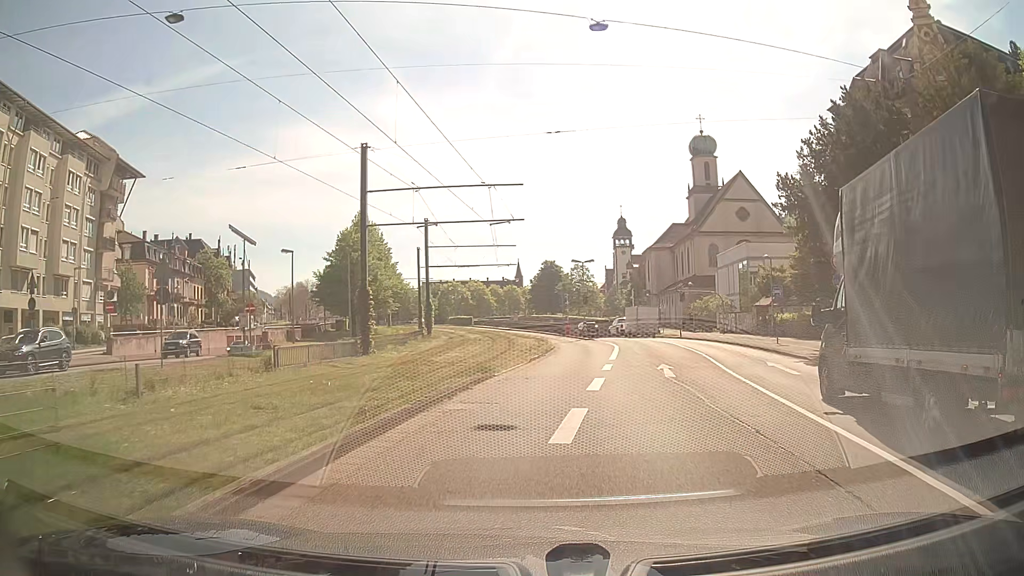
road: primary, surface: asphalt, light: Day
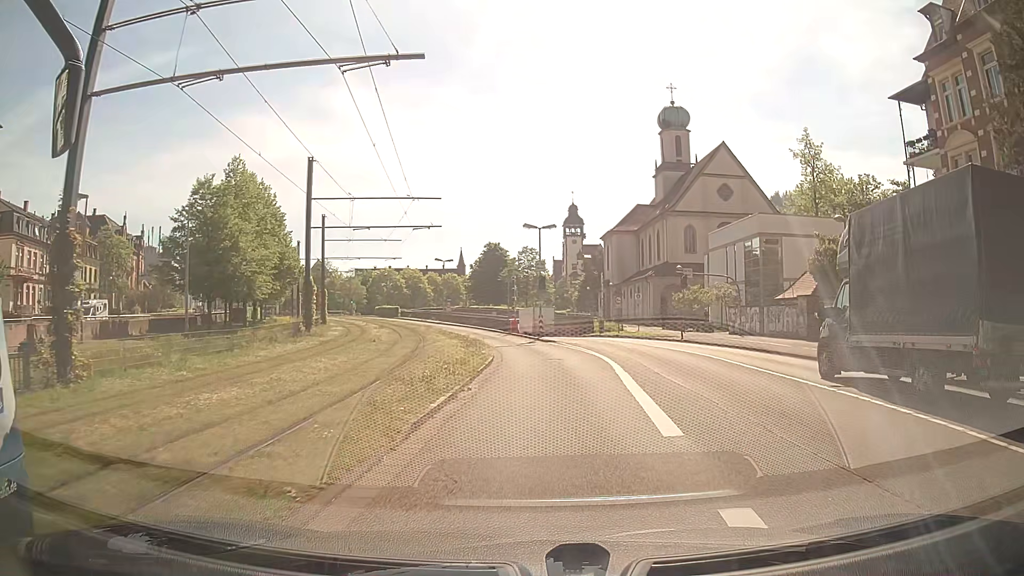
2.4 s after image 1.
(+0.4, +17.8) m; +4°
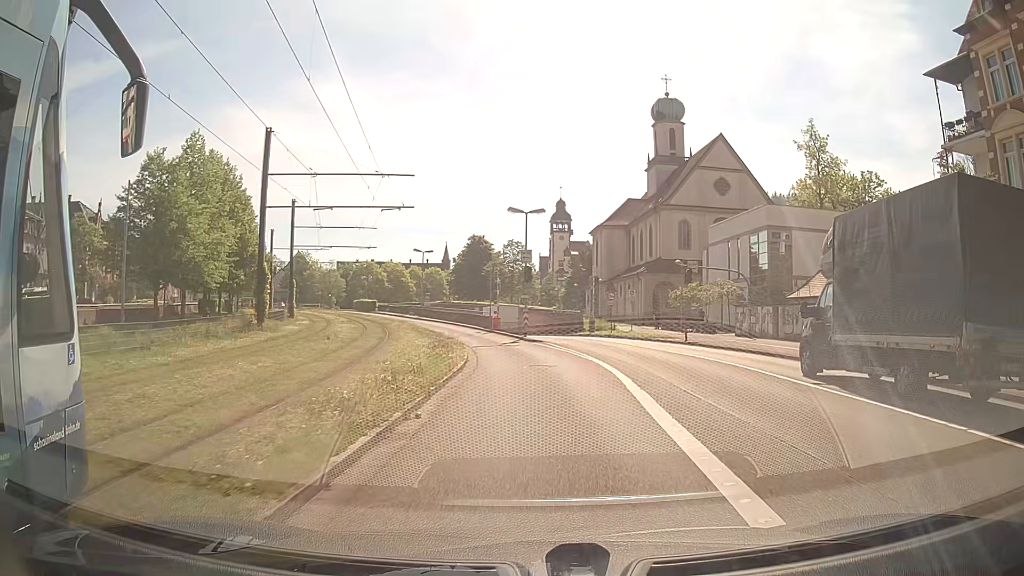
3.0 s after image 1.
(+0.1, +4.6) m; 0°
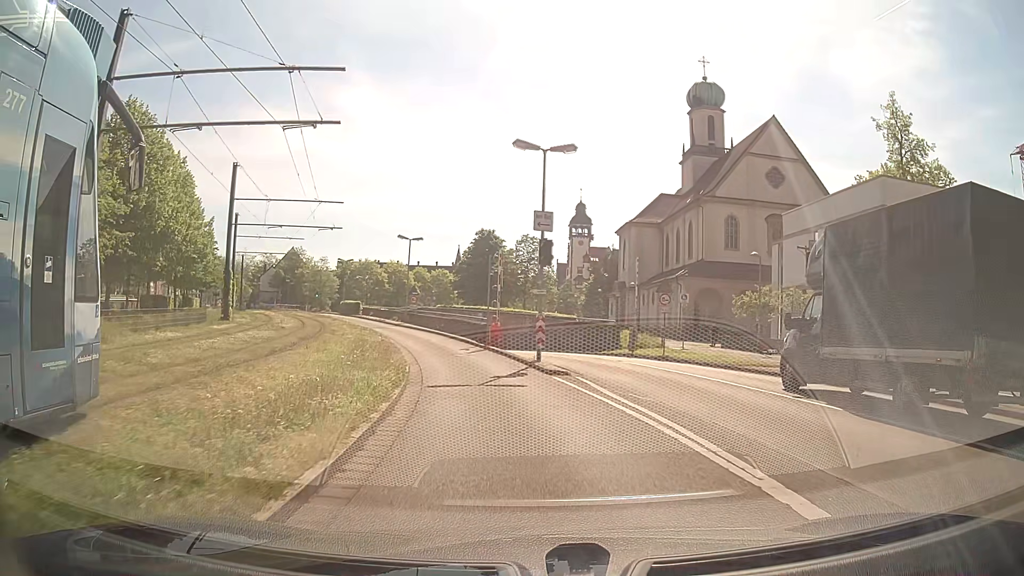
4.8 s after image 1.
(+0.2, +14.5) m; 0°
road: secondary
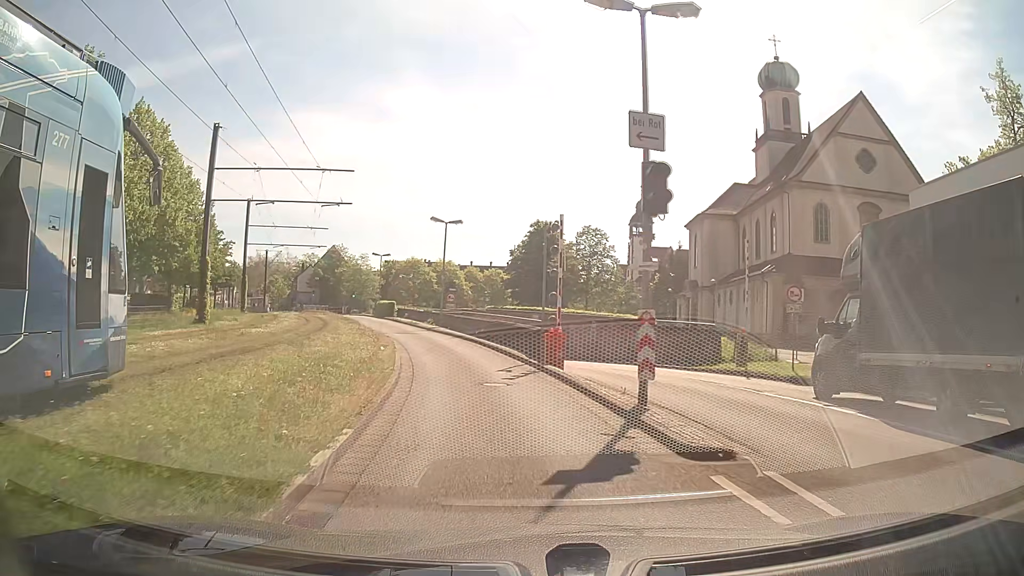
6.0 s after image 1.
(-0.5, +9.9) m; -5°
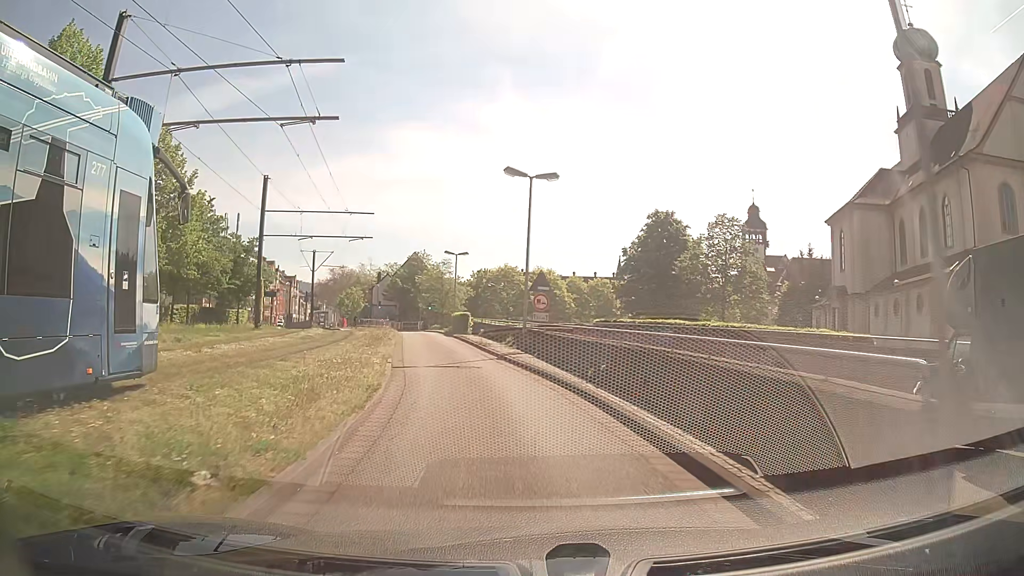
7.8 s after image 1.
(-1.2, +16.0) m; -9°
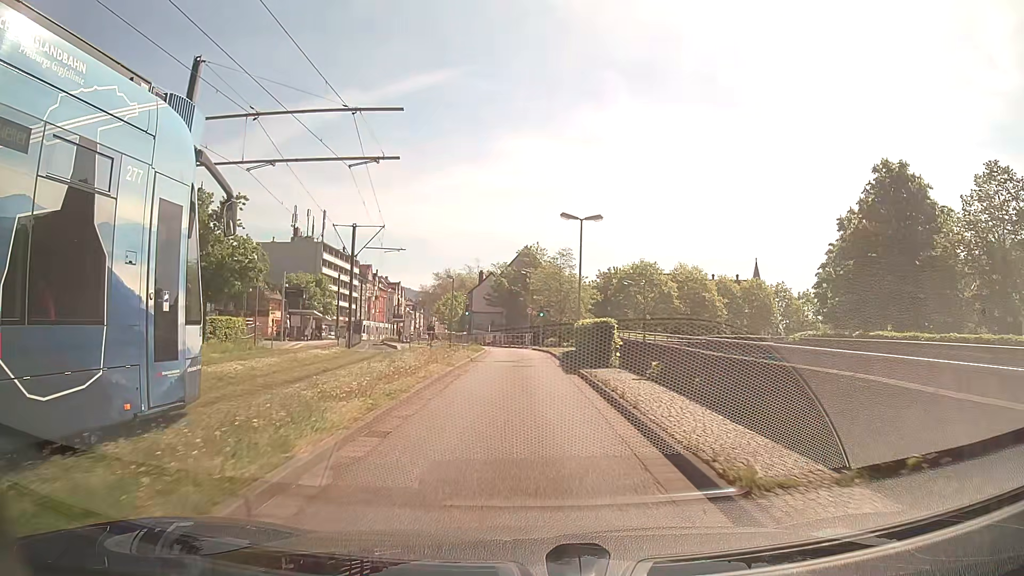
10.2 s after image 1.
(-2.1, +22.7) m; -10°
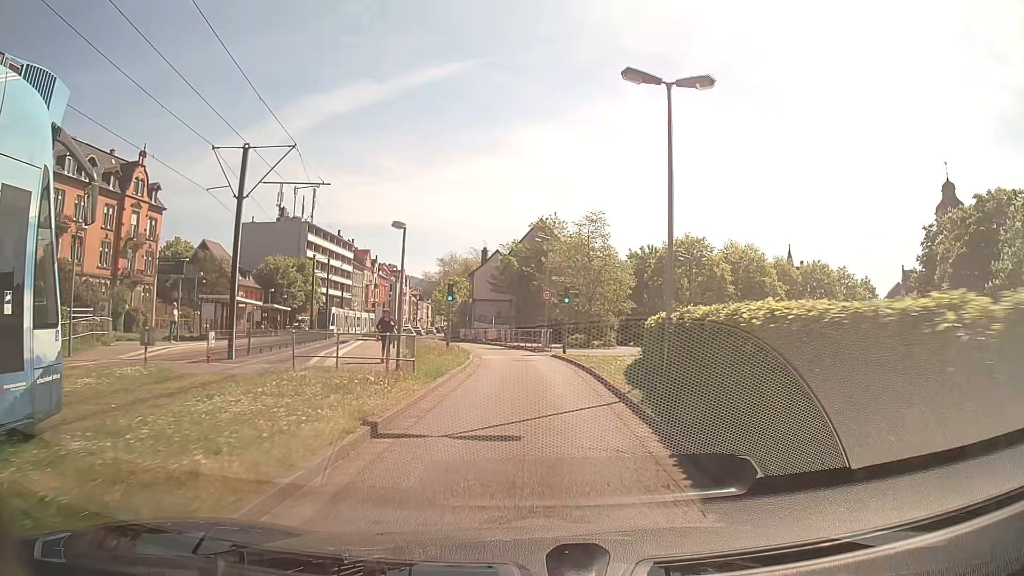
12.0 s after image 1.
(-0.1, +17.2) m; -1°
(0, +10) (0, +20) (-1, +30) (-2, +40) (-4, +50) (-7, +59) (-10, +69) (-13, +78) (-16, +88) (-17, +98) m
